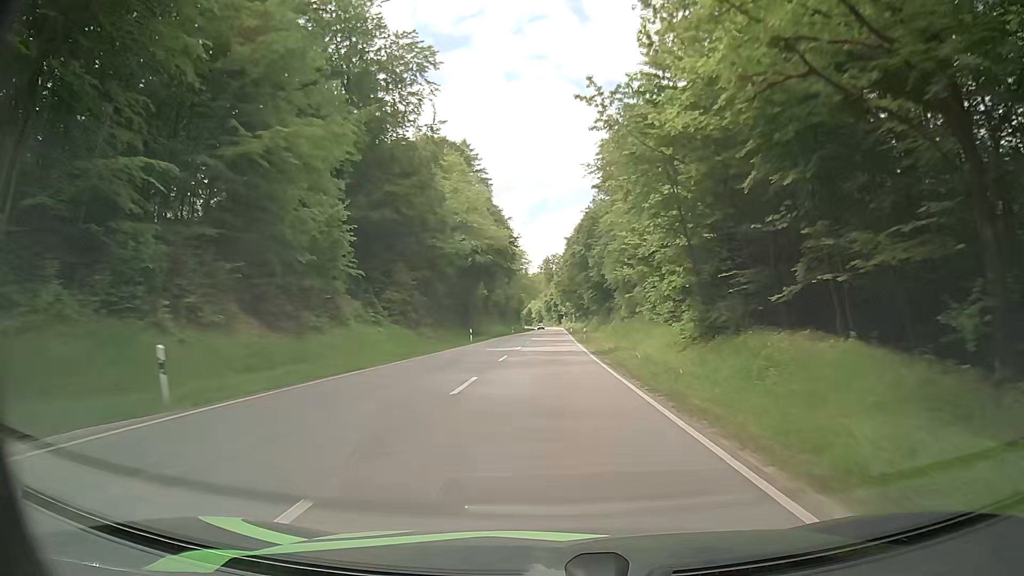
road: secondary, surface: asphalt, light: Day
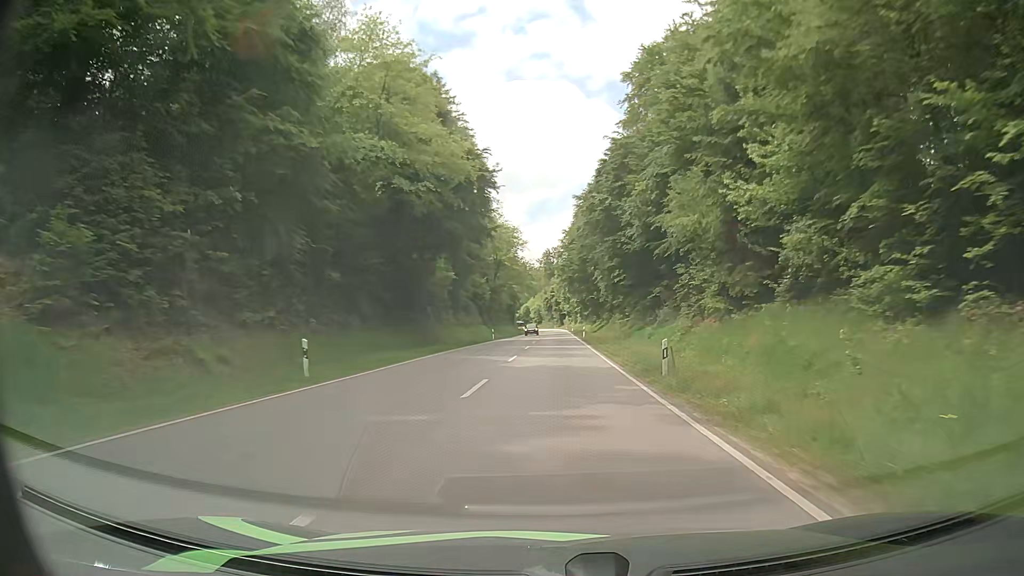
(0.0, +36.3) m; -1°
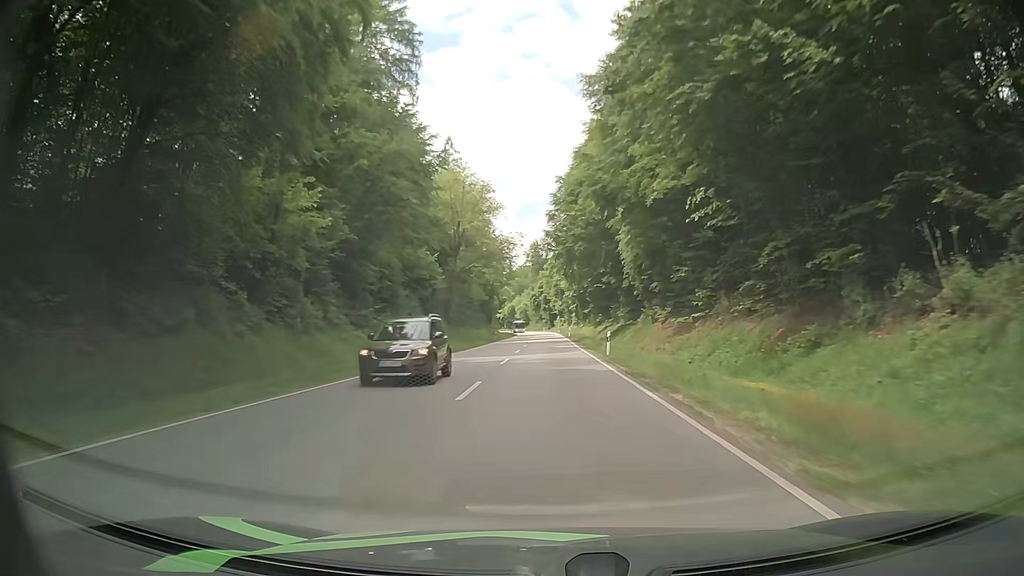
(+0.7, +36.3) m; +1°
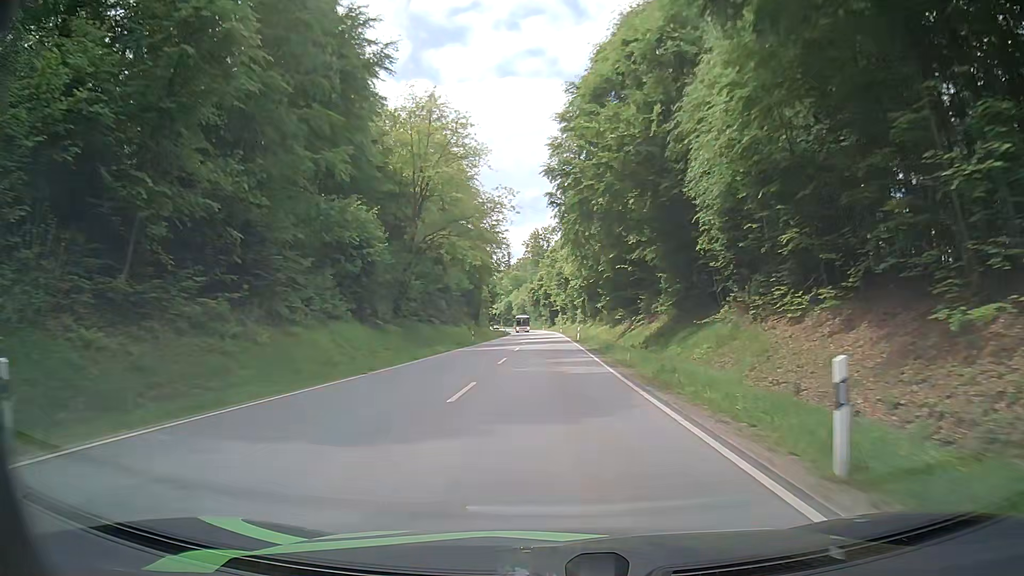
(0.0, +24.2) m; 0°
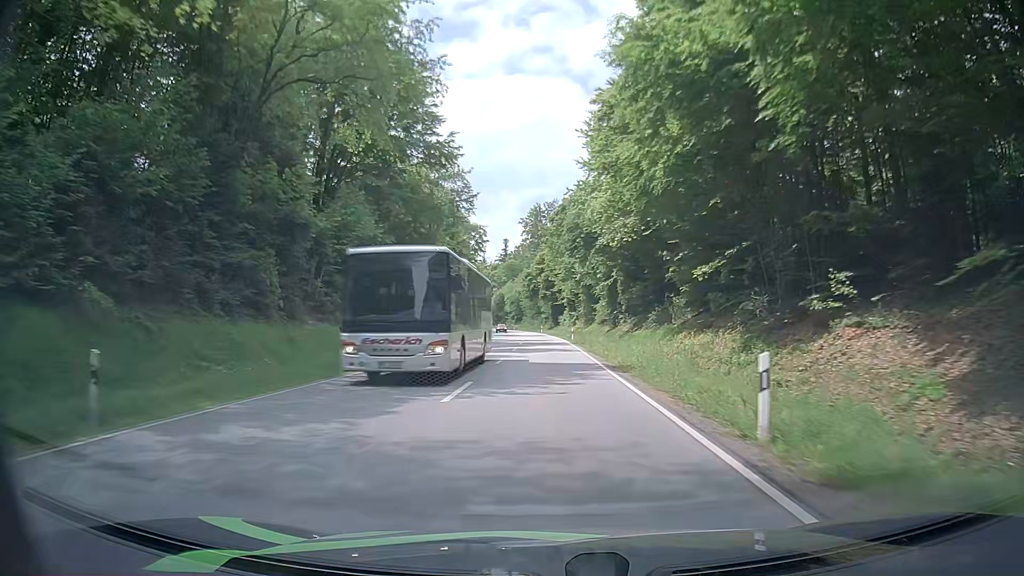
(+0.1, +48.3) m; 0°
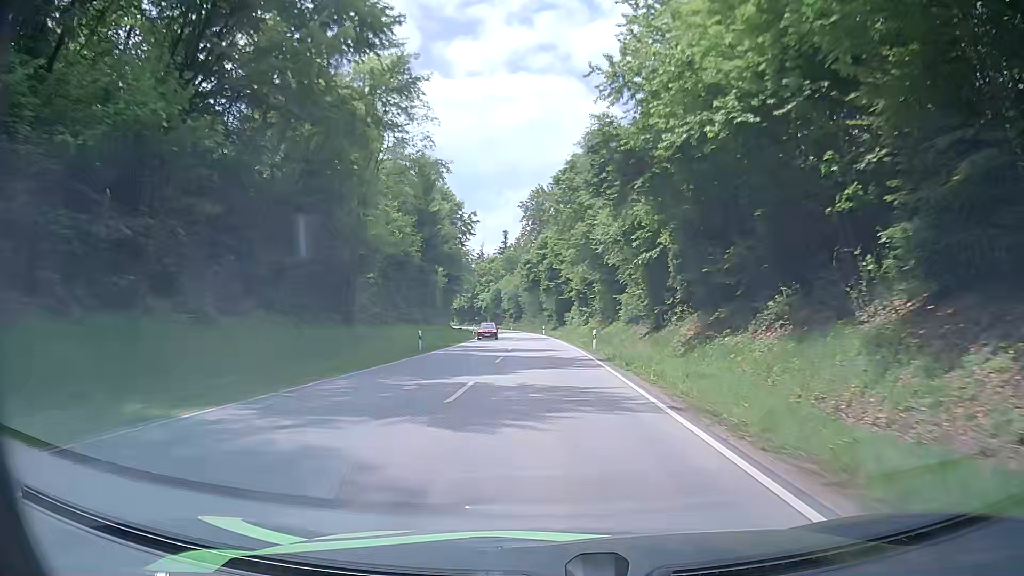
(-0.1, +24.1) m; 0°
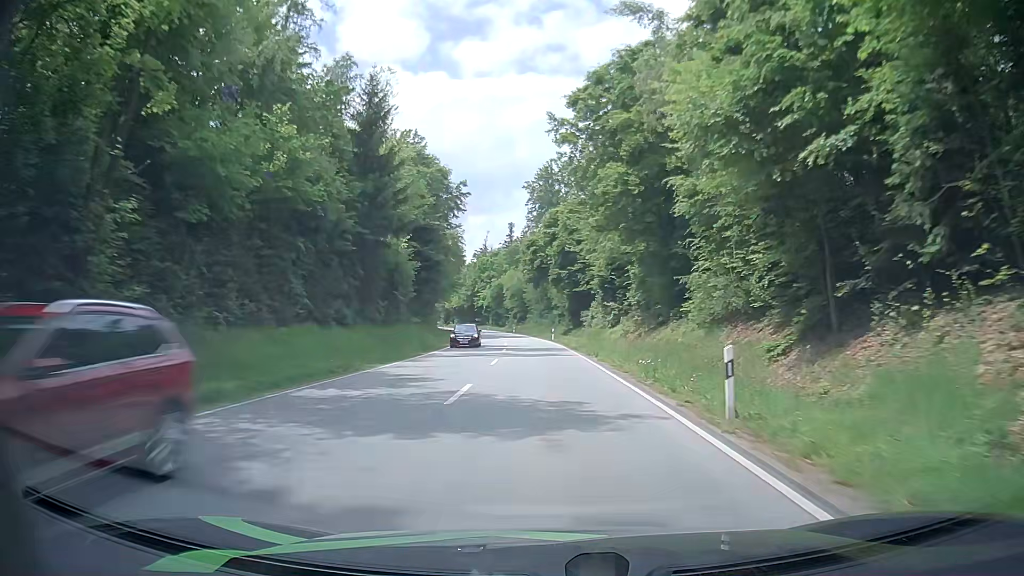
(-0.1, +24.2) m; -1°
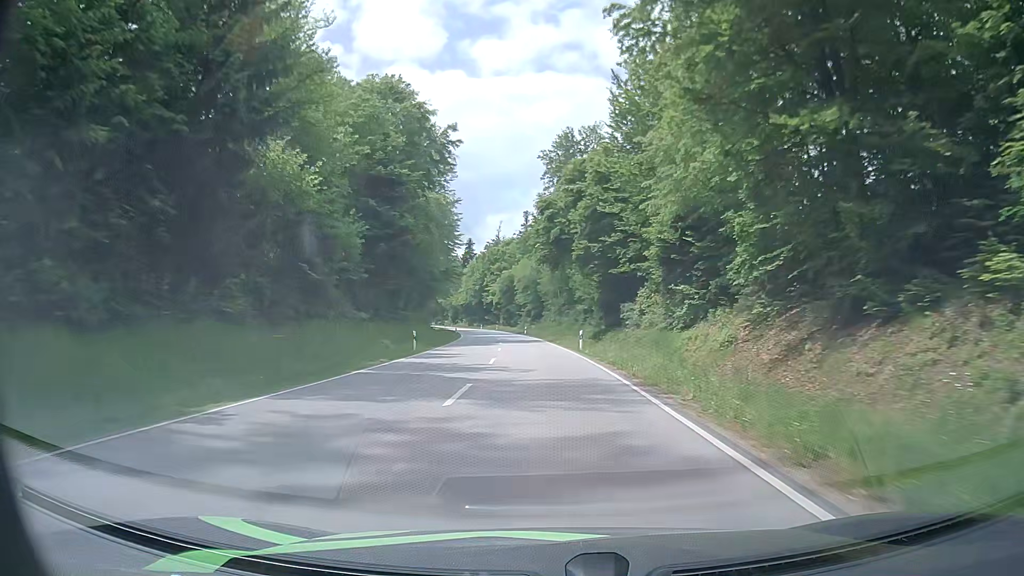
(-0.1, +24.3) m; -1°
(0, +10) (0, +20) (0, +30) (-1, +40) (-1, +50) (-2, +60) (-3, +70) (-4, +80) (-5, +90) (-7, +100) m
